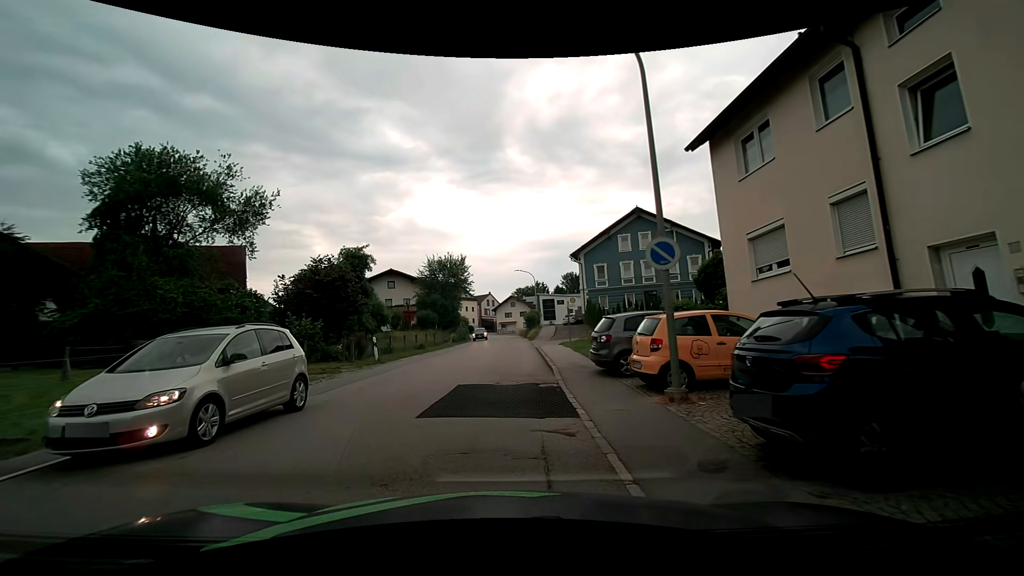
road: secondary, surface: asphalt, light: Day
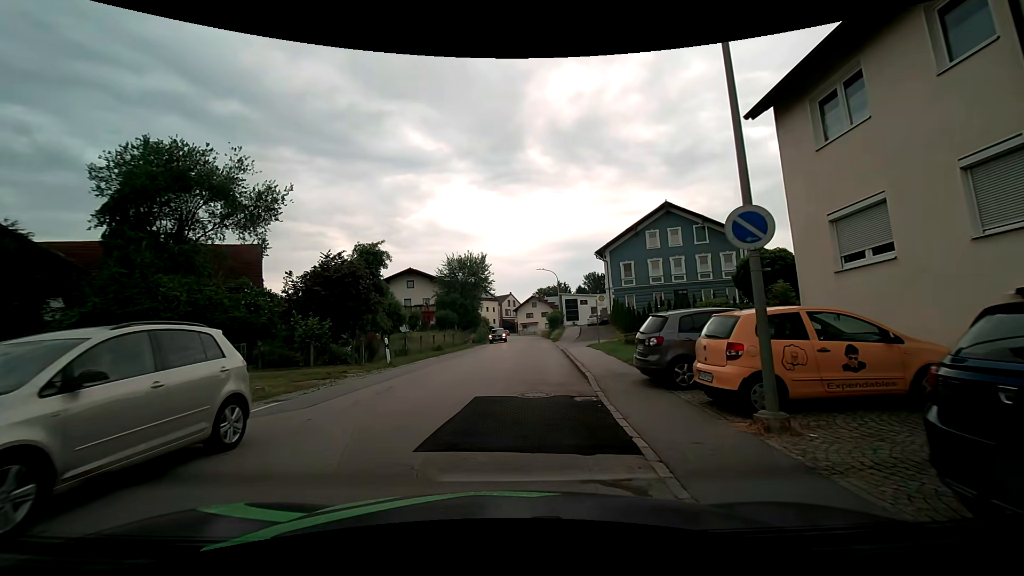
(-0.1, +2.3) m; -3°
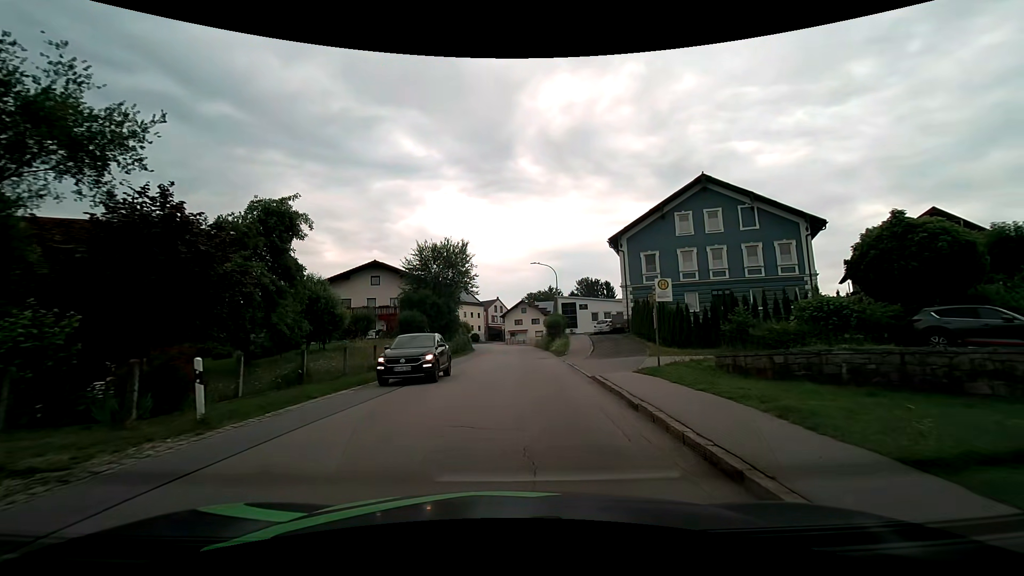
(0.0, +13.1) m; +1°
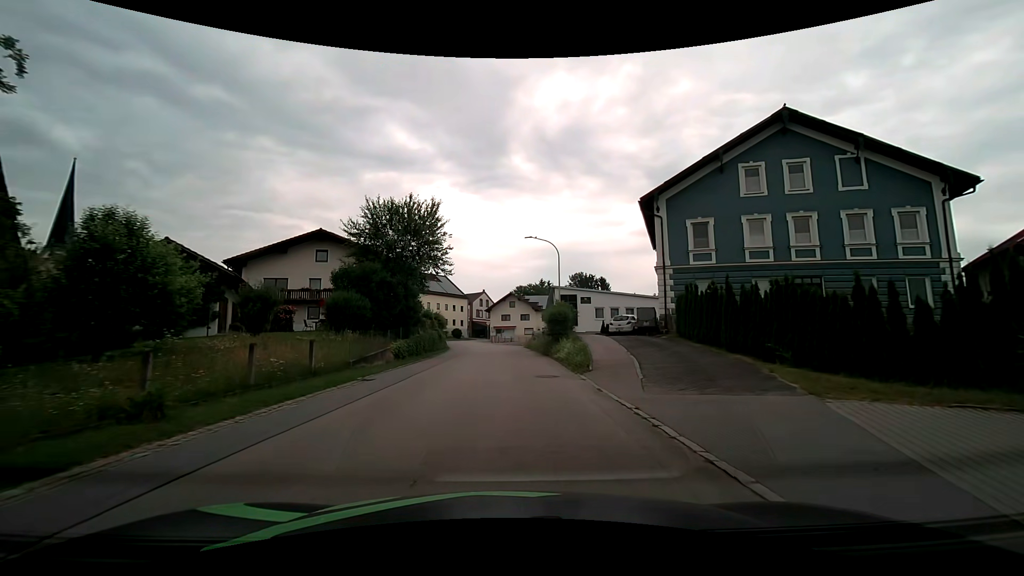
(+0.4, +13.4) m; +2°
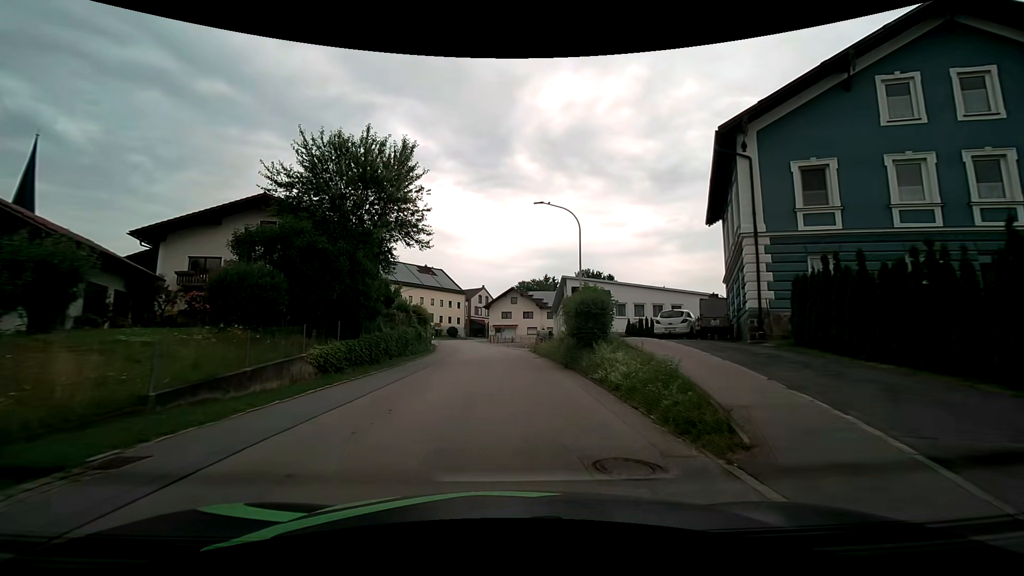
(0.0, +10.7) m; 0°
(0, +10) (0, +20) (0, +30) (-1, +40) (-2, +50) (-3, +60) (-4, +70) (-6, +80) (-13, +86) (-22, +88) m
